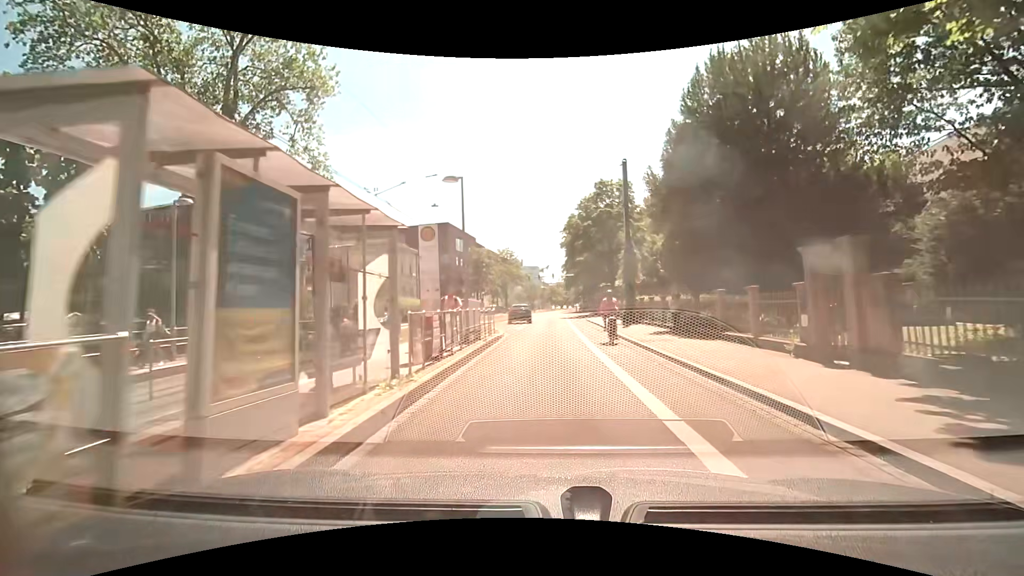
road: primary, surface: asphalt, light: Day
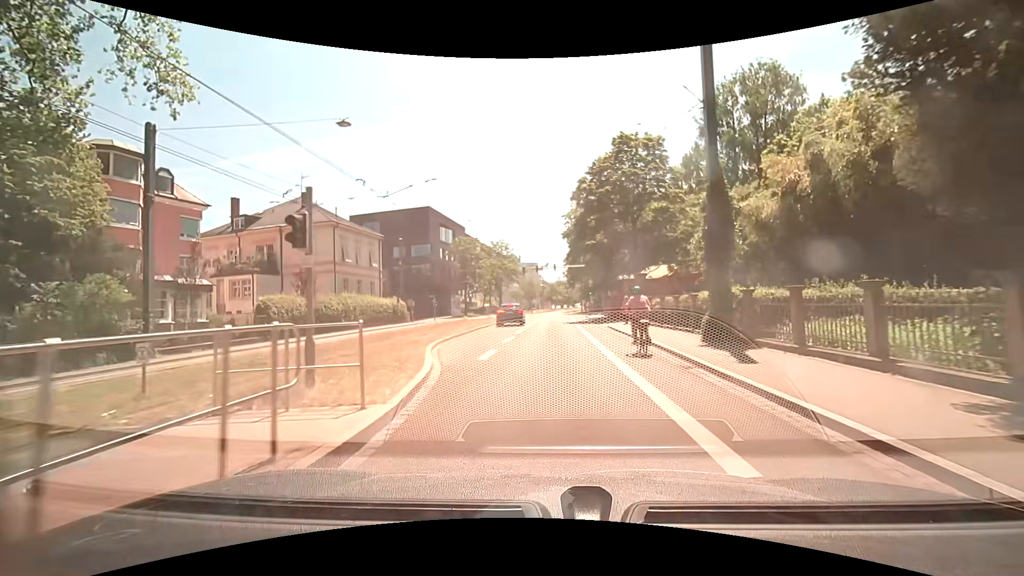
(+0.1, +15.9) m; 0°
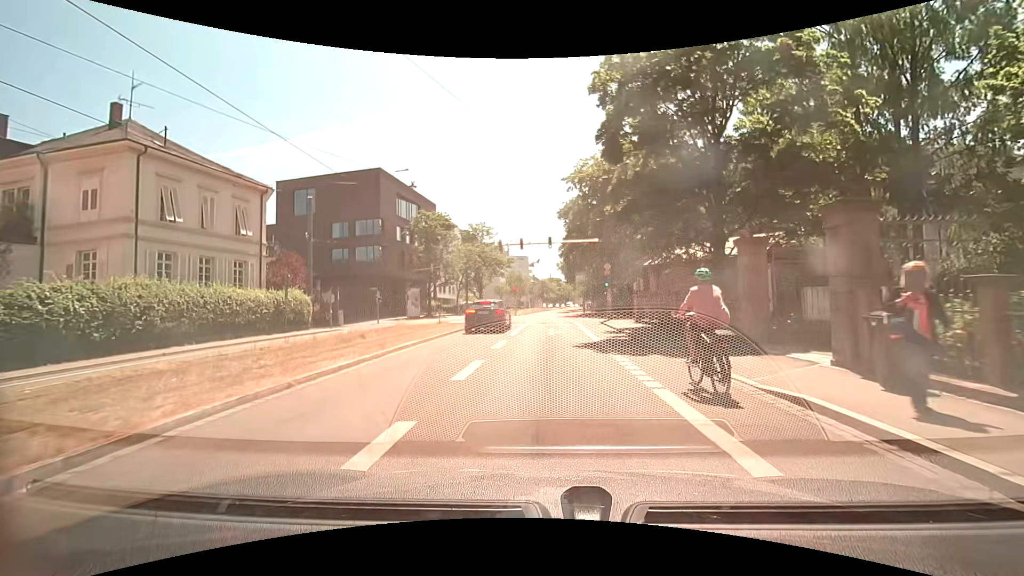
(+0.1, +21.9) m; +1°
